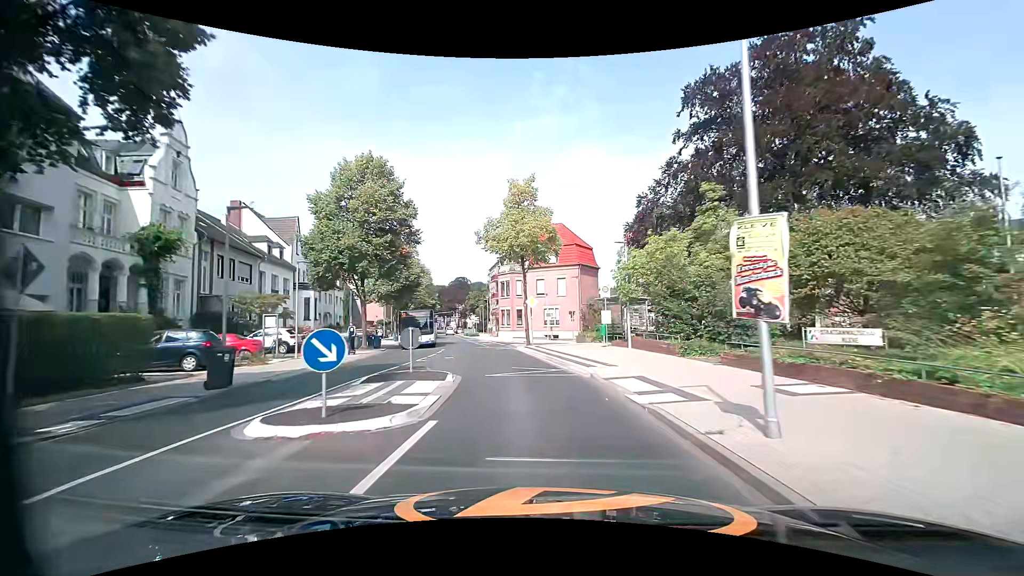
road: secondary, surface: asphalt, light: Day
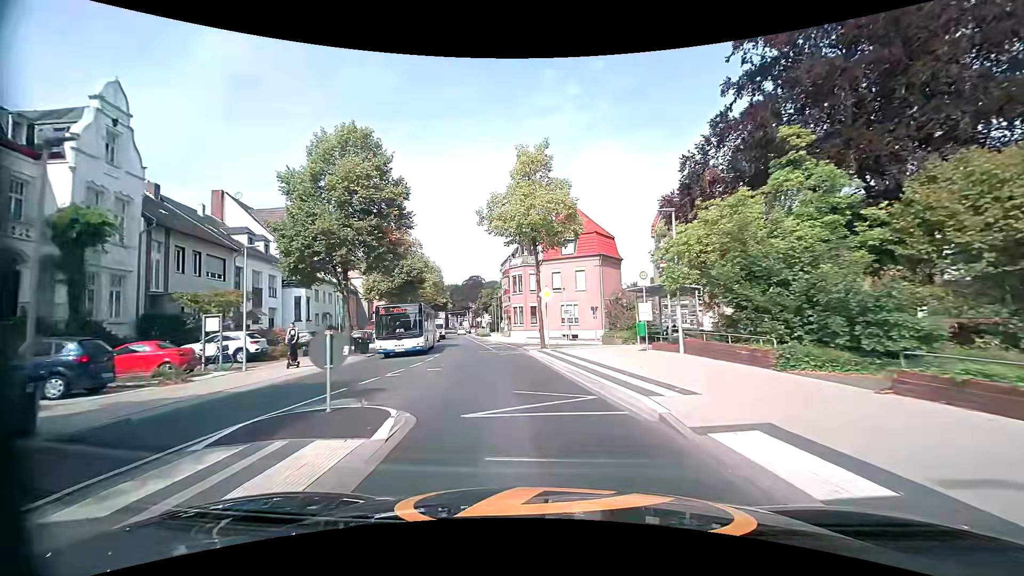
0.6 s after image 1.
(0.0, +6.1) m; -1°
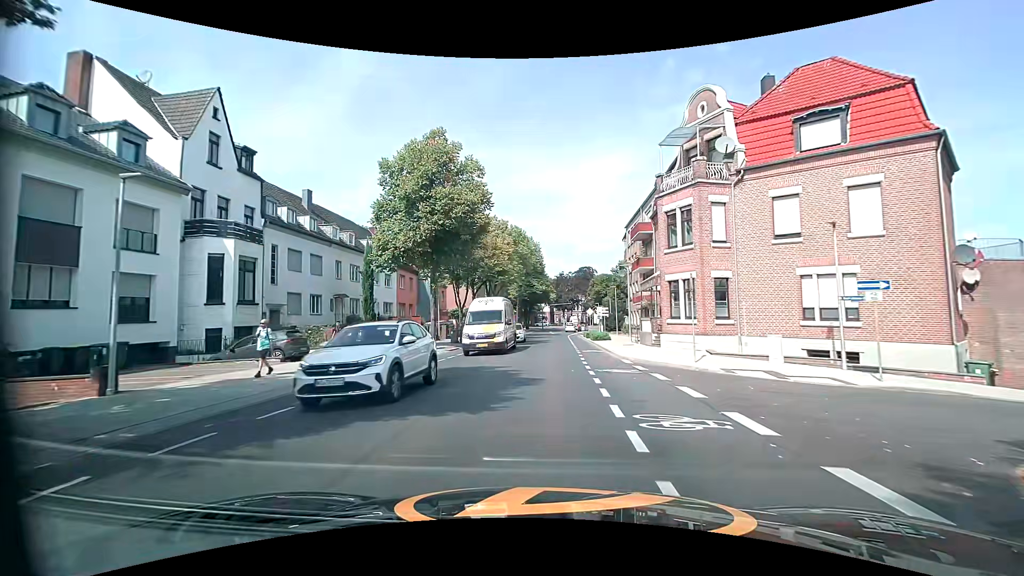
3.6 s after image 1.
(-3.6, +29.4) m; -12°
(0, +10) (0, +20) (0, +30) (0, +40) (+1, +50) (+1, +60) (+2, +70) (+3, +80) (+4, +90) (+5, +100) m
